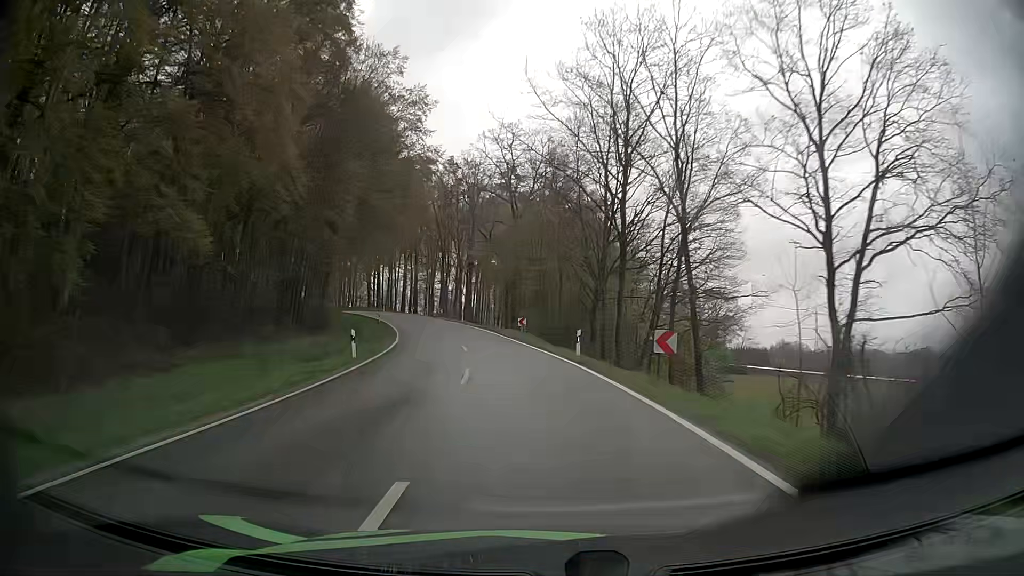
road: tertiary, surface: asphalt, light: Day
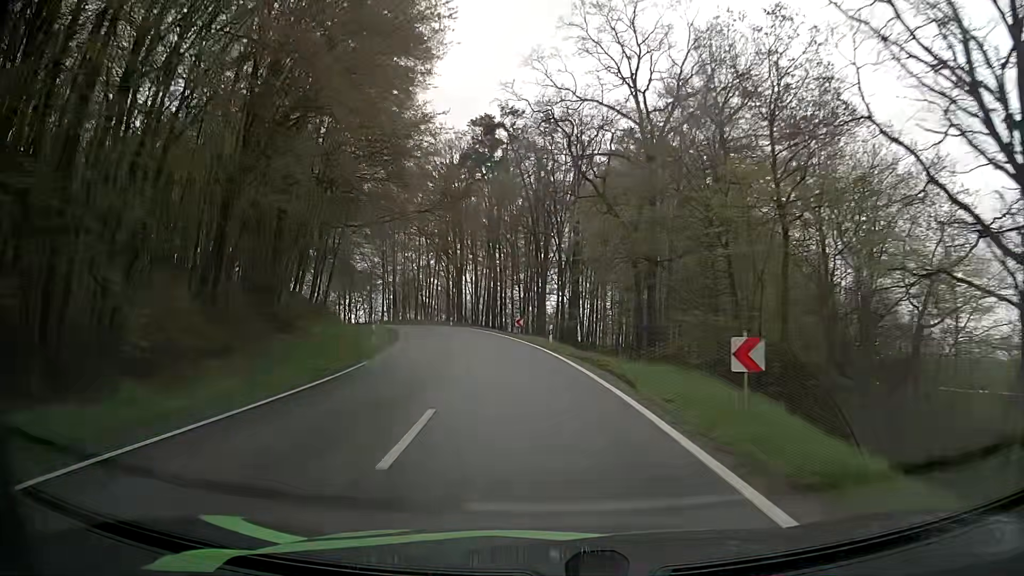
(-2.5, +32.9) m; -9°
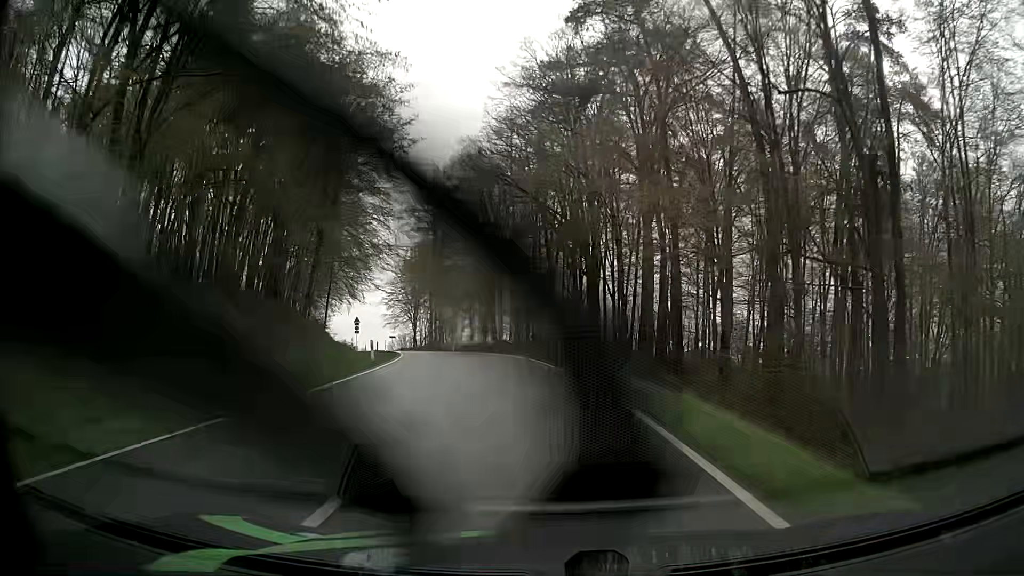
(-4.7, +42.8) m; -12°
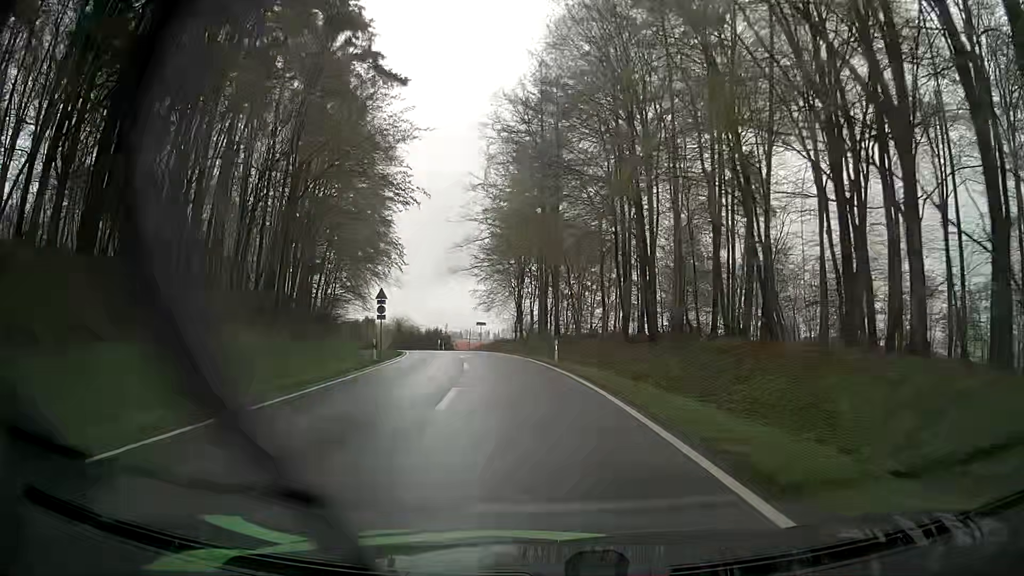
(-4.0, +40.5) m; -11°
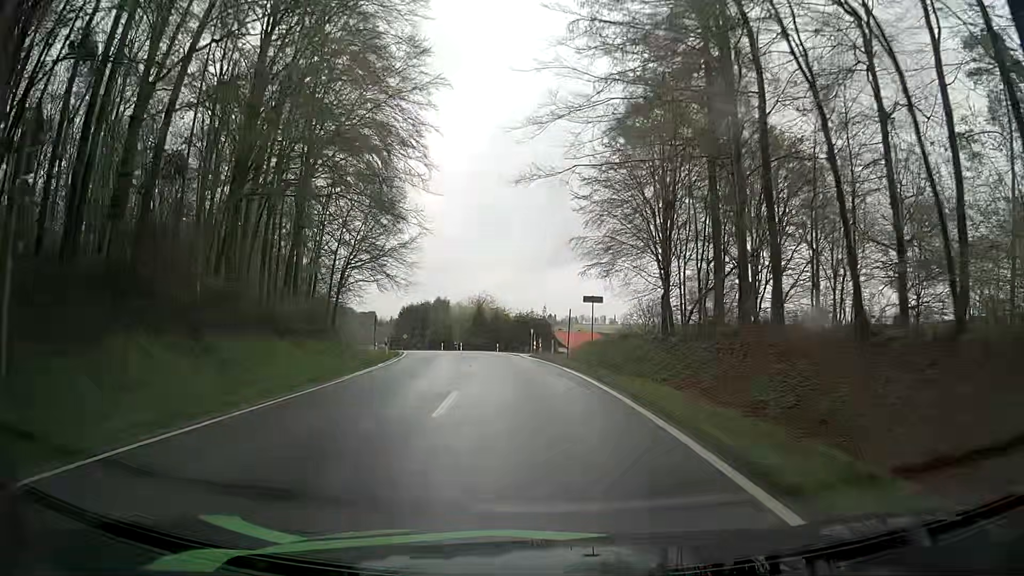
(-3.9, +38.6) m; -9°
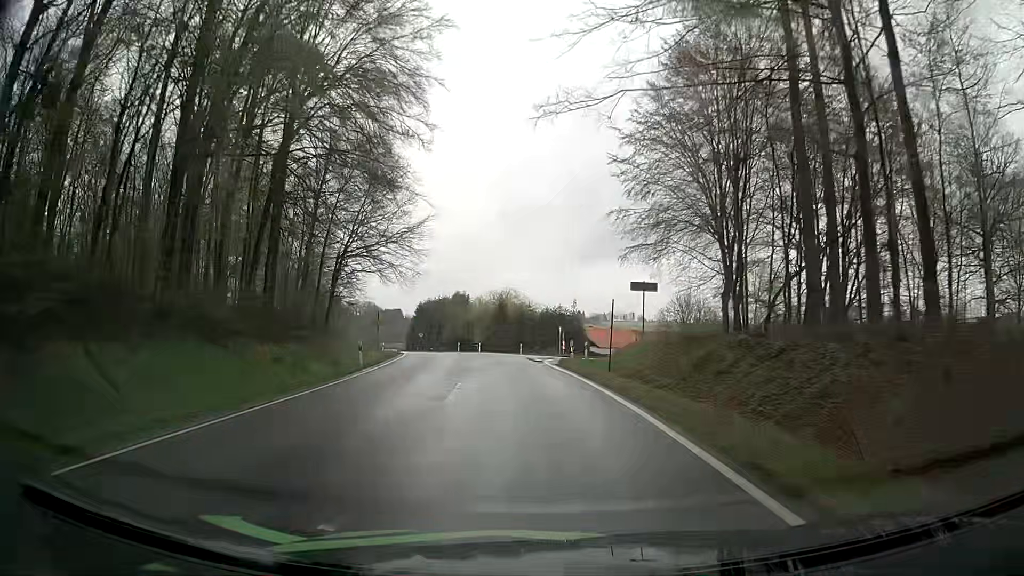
(-0.4, +9.6) m; -5°
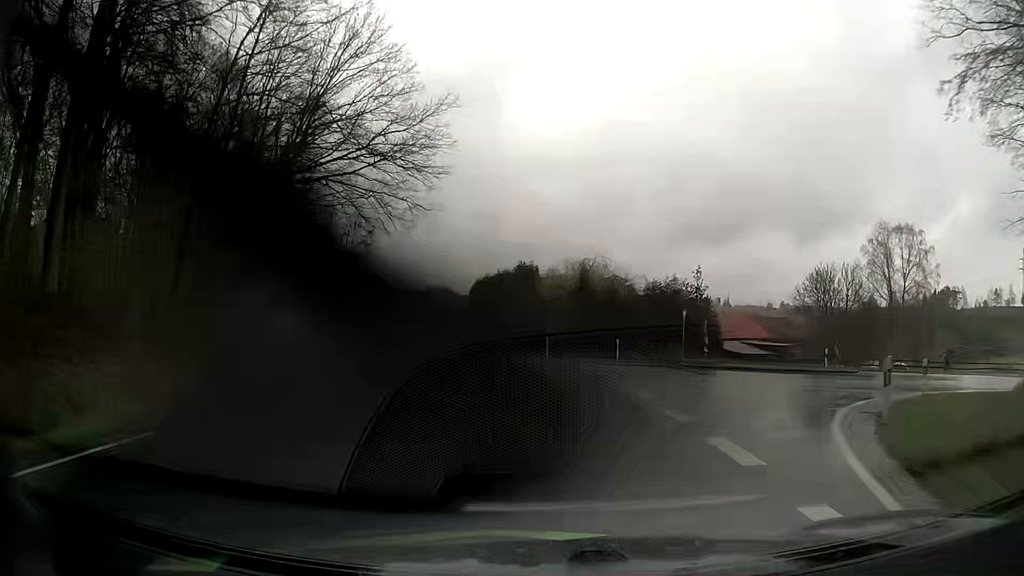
(-1.4, +27.7) m; -6°
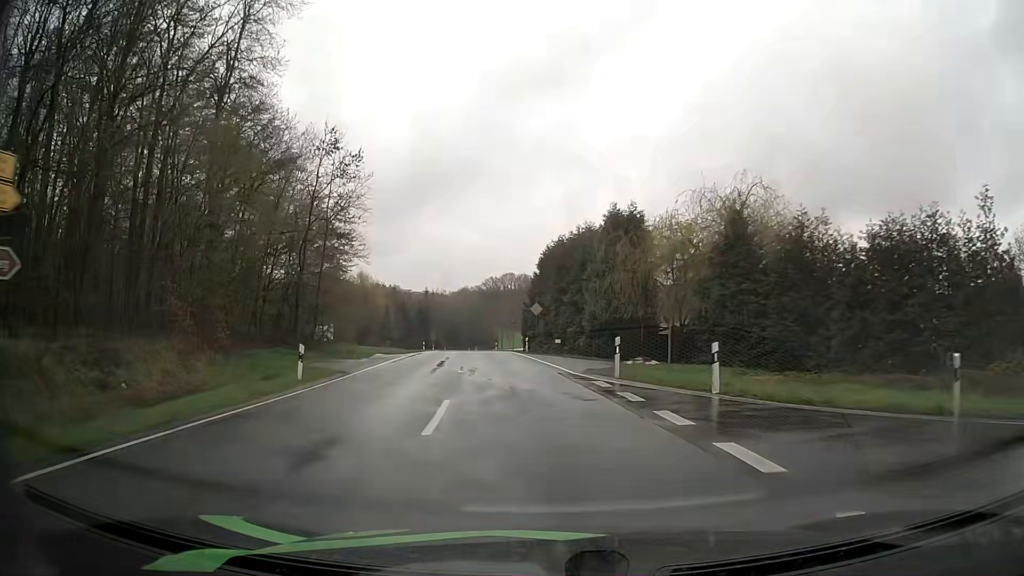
(-1.9, +27.2) m; -8°
(0, +10) (-1, +20) (-2, +30) (-4, +40) (-5, +50) (-7, +60) (-8, +69) (-10, +79) (-12, +89) (-13, +99) m
